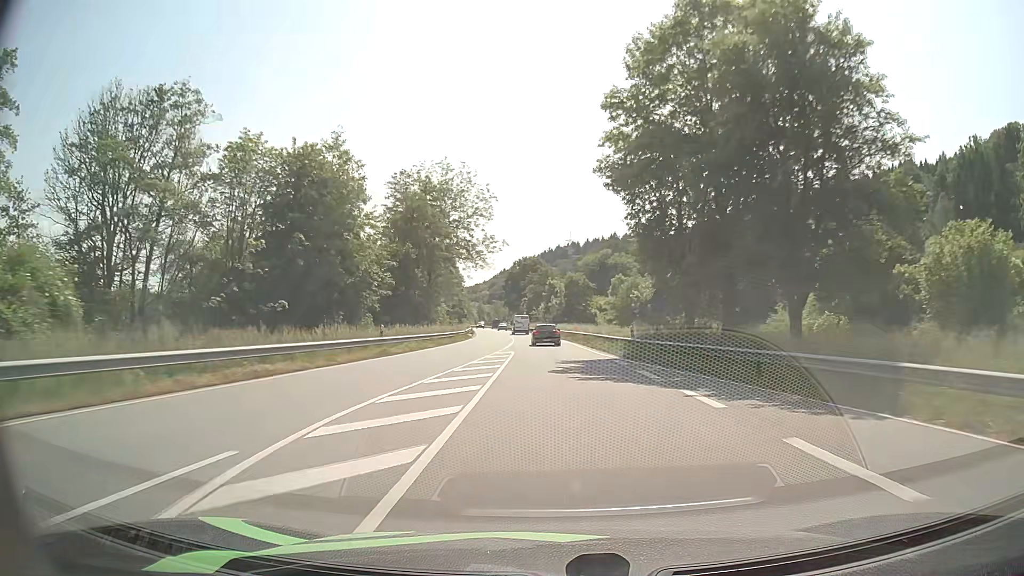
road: primary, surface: asphalt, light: Day
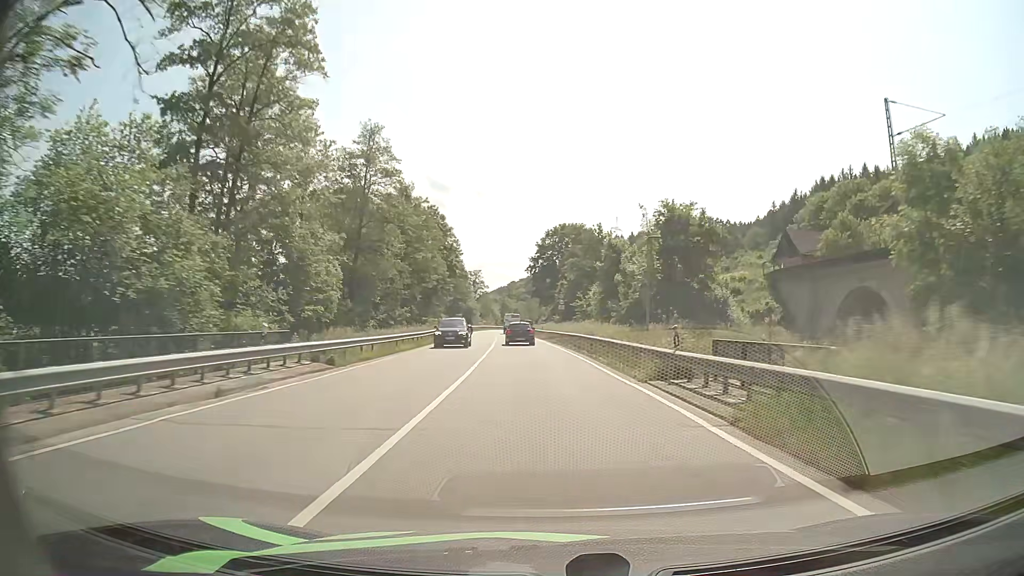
(-2.0, +66.9) m; -3°
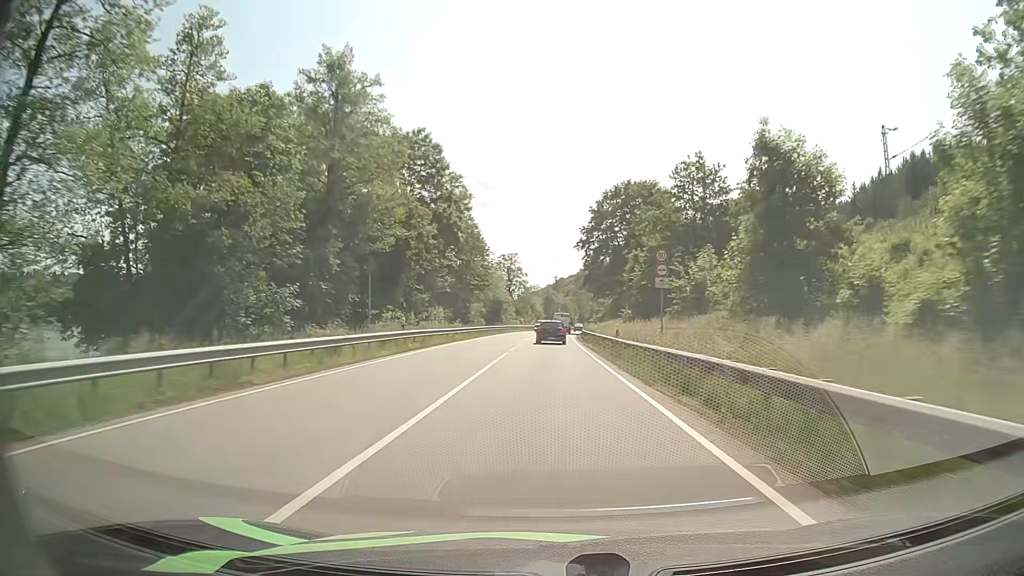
(-1.4, +39.7) m; -4°
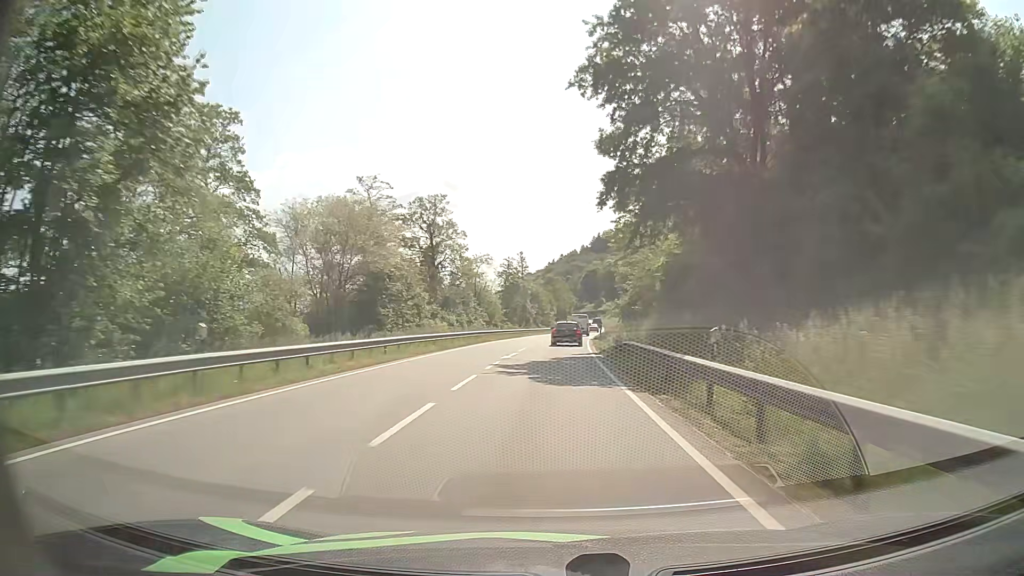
(+0.7, +64.9) m; +3°
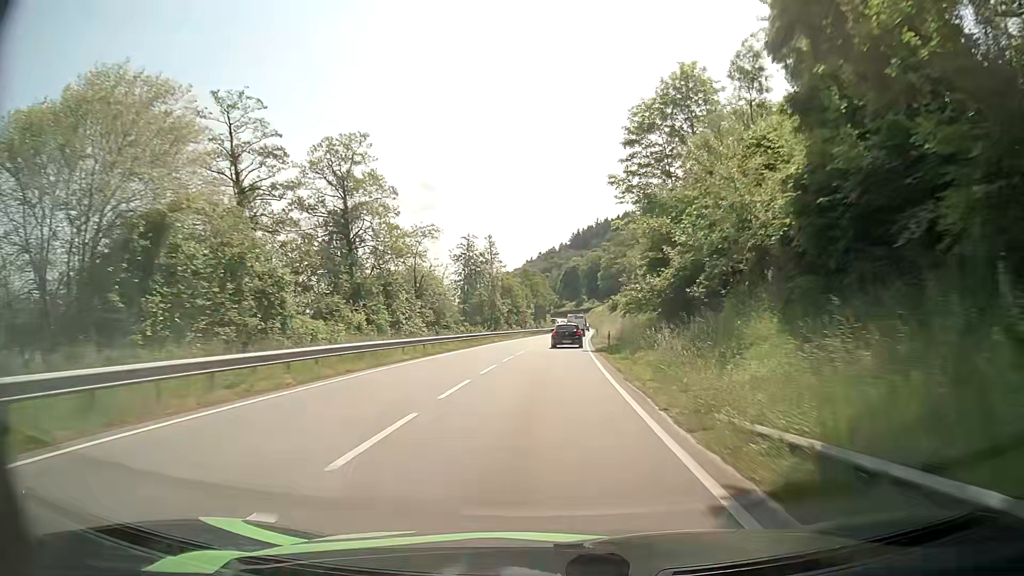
(+0.3, +25.1) m; +1°
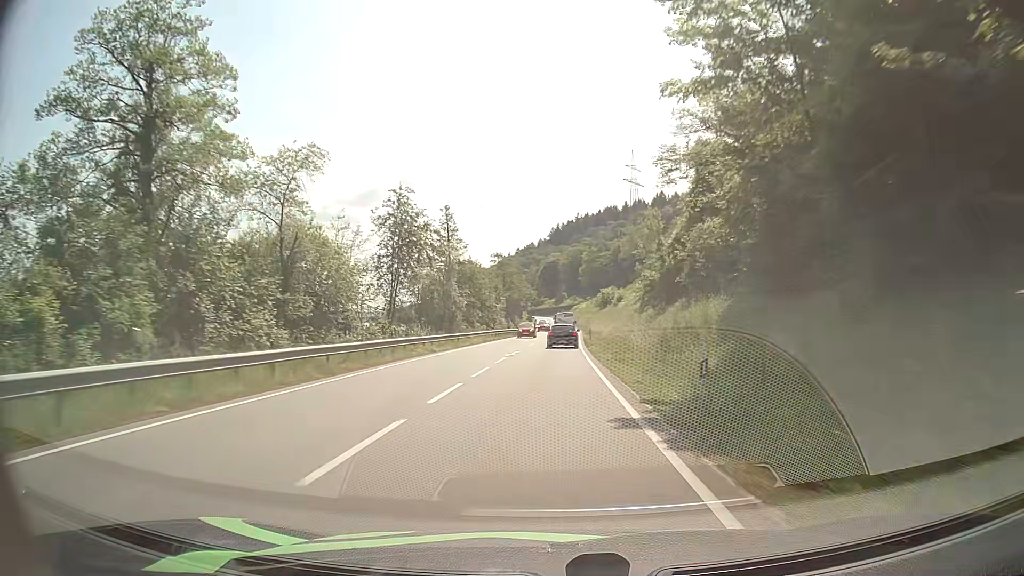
(+0.6, +24.6) m; +2°
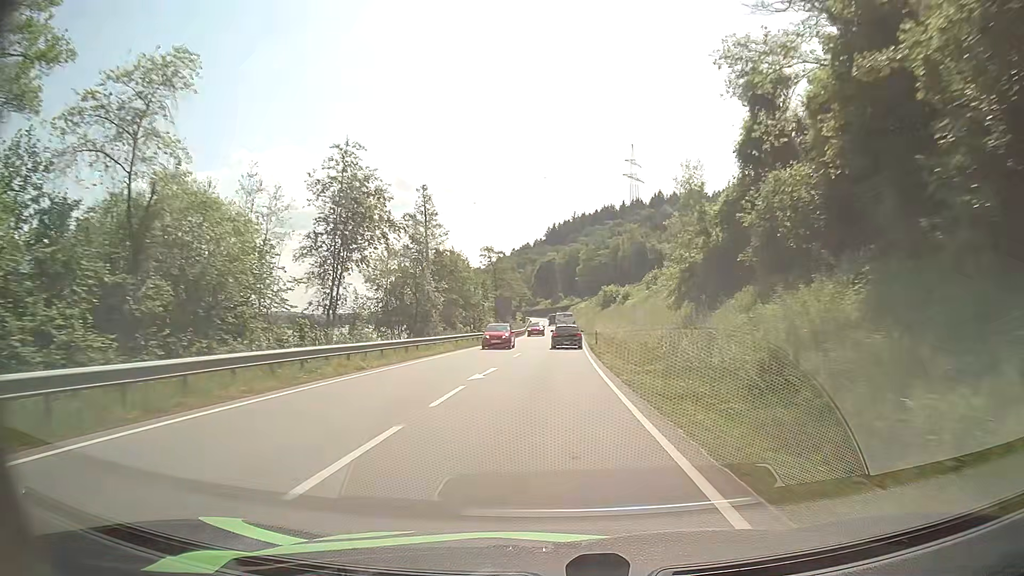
(0.0, +12.4) m; 0°
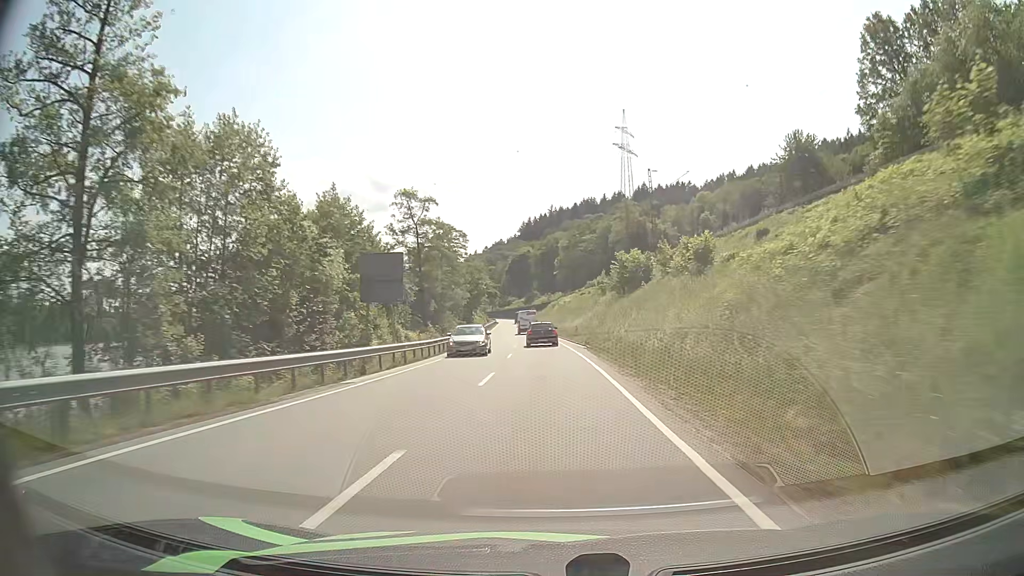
(+1.1, +50.2) m; +2°
(0, +10) (0, +20) (0, +30) (0, +40) (-1, +50) (-1, +60) (-2, +70) (-3, +80) (-3, +90) (-4, +100) m
